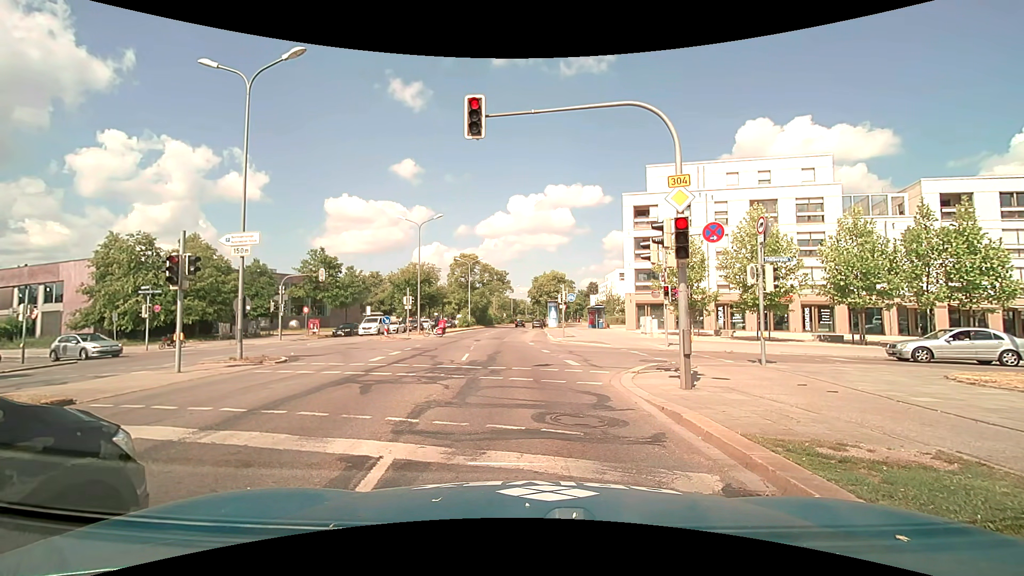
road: primary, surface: asphalt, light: Day
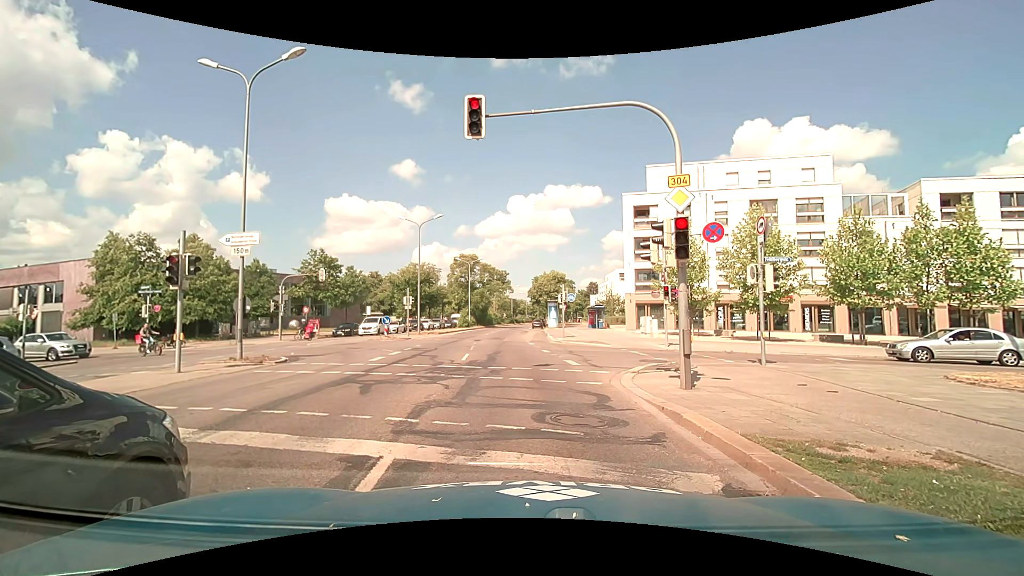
(0.0, 0.0) m; 0°
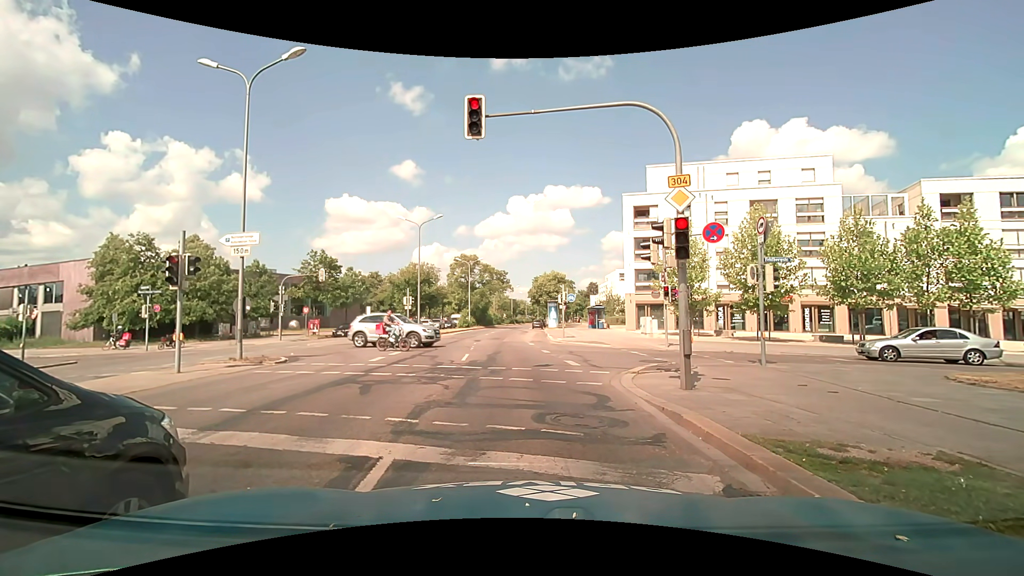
(0.0, 0.0) m; 0°
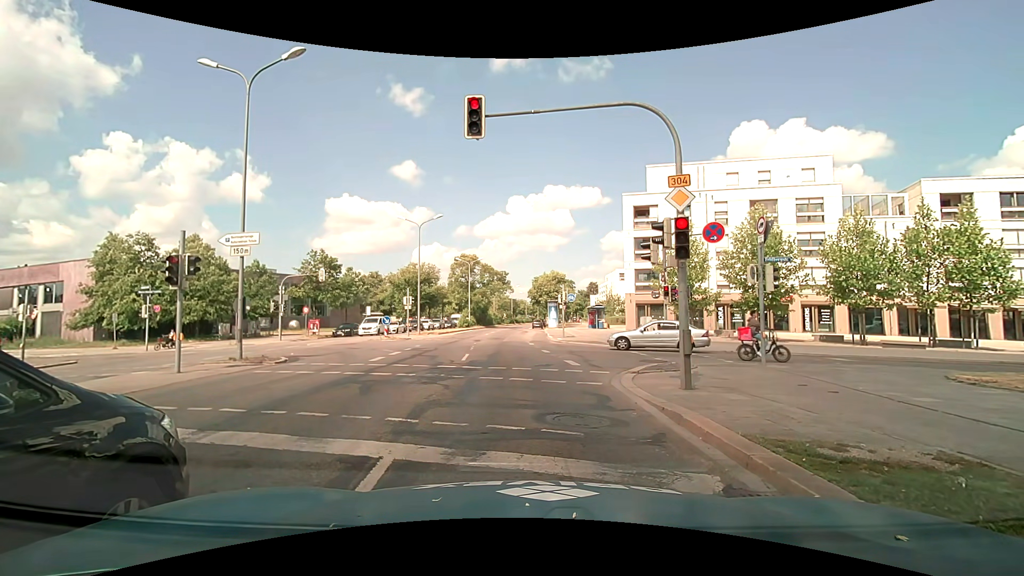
(0.0, 0.0) m; 0°
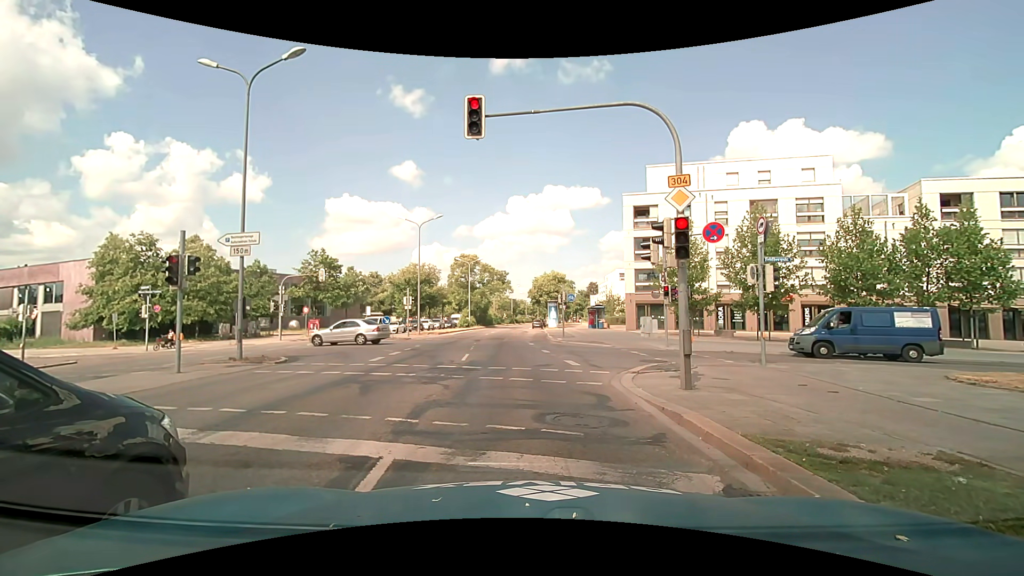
(0.0, 0.0) m; 0°
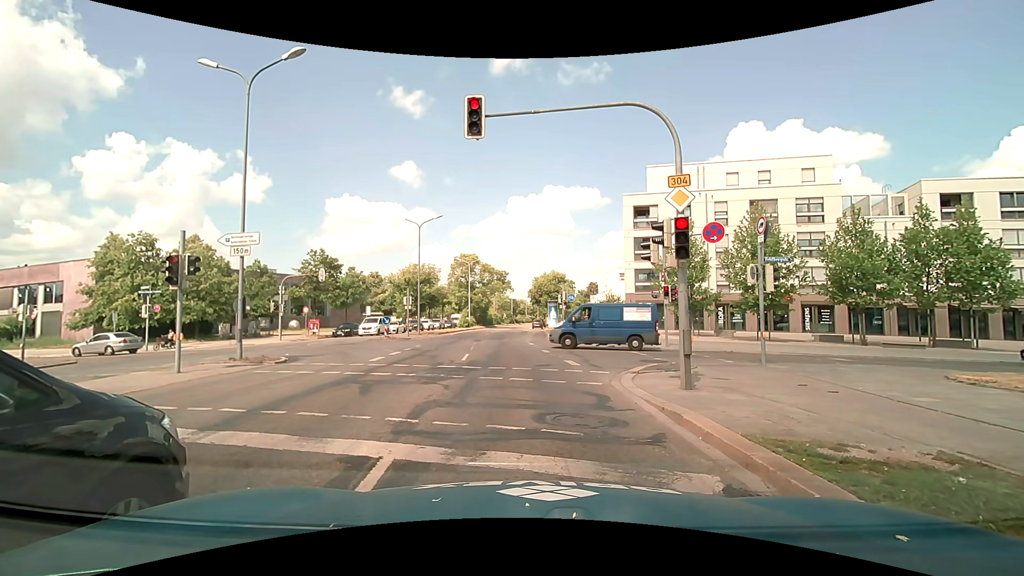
(0.0, 0.0) m; 0°
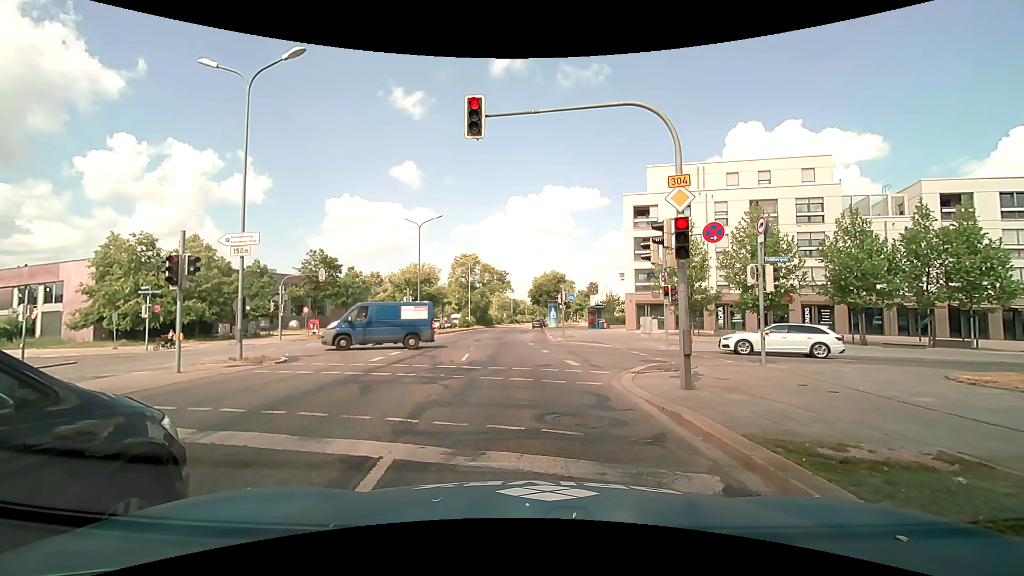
(0.0, 0.0) m; 0°
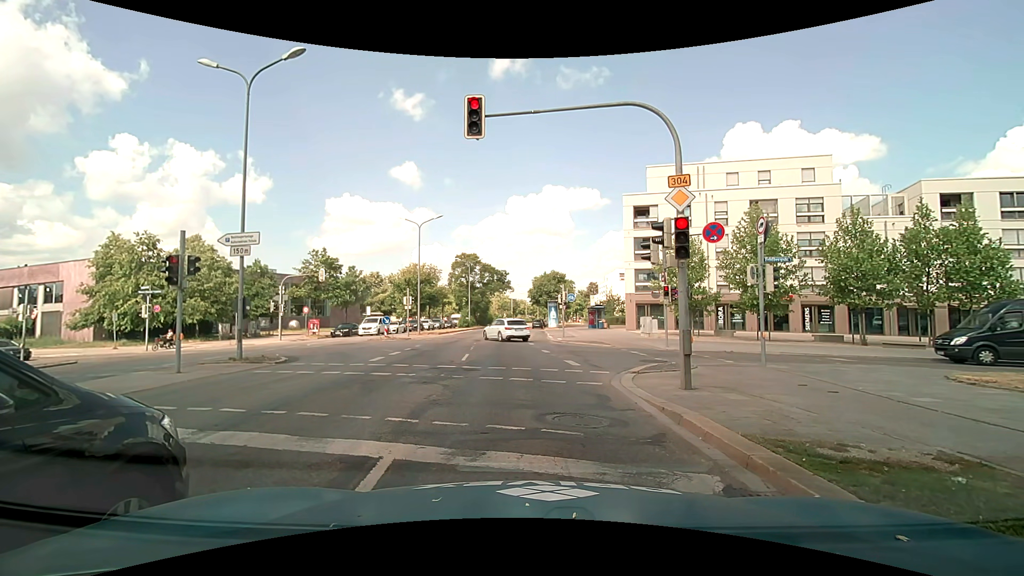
(0.0, 0.0) m; 0°
(0, +10) (-2, +20) (-3, +30) (-3, +40) (-4, +50) (-5, +60) (-6, +70) (-6, +80) (-6, +90) (-6, +100) m
